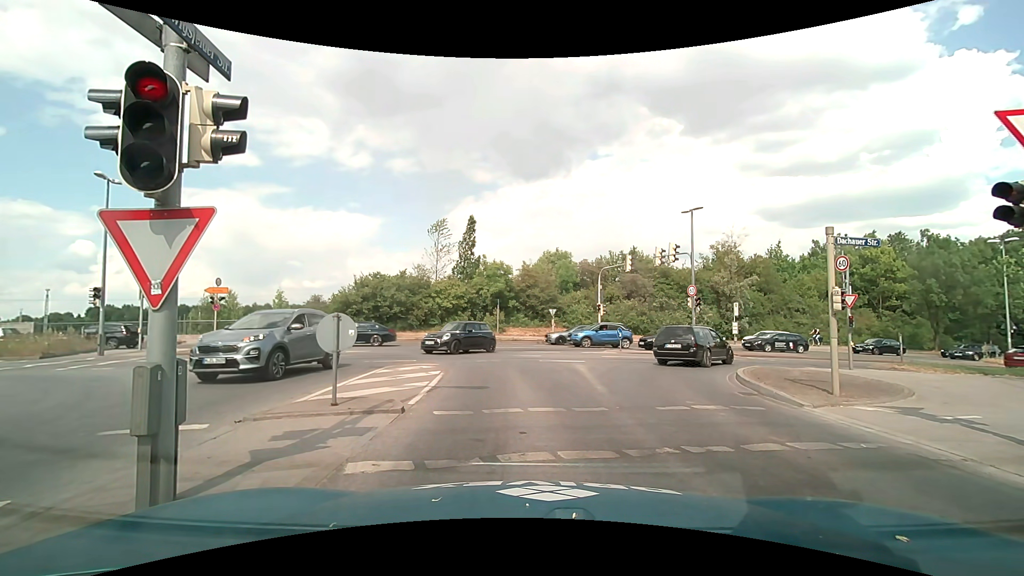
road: tertiary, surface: asphalt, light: Day
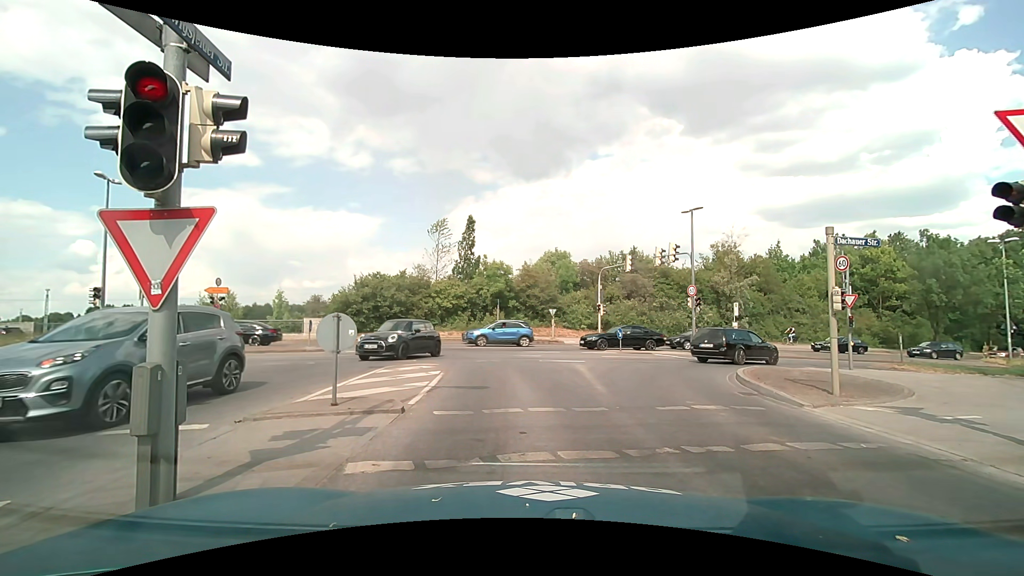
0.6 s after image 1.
(0.0, 0.0) m; 0°
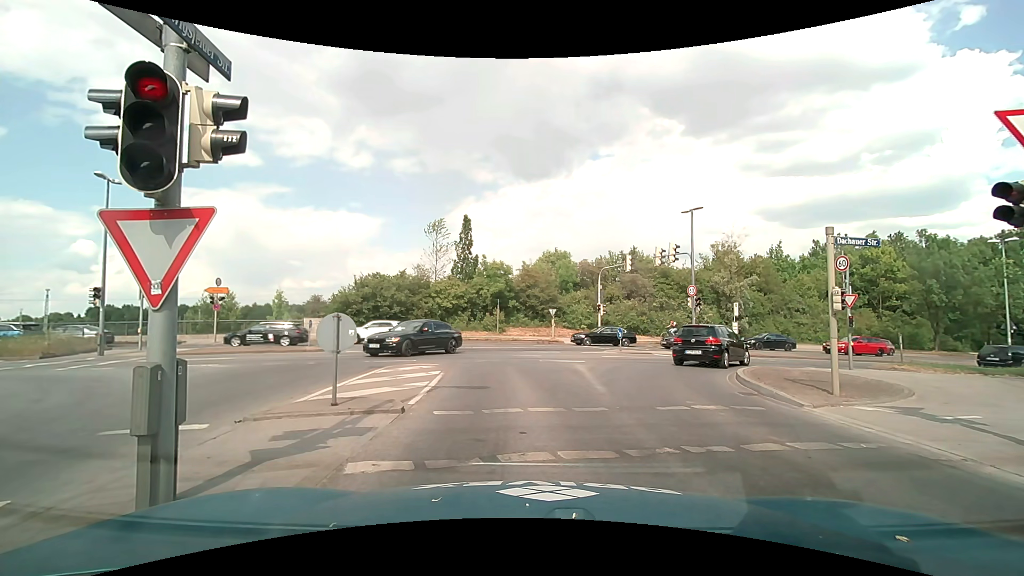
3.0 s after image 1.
(0.0, 0.0) m; 0°
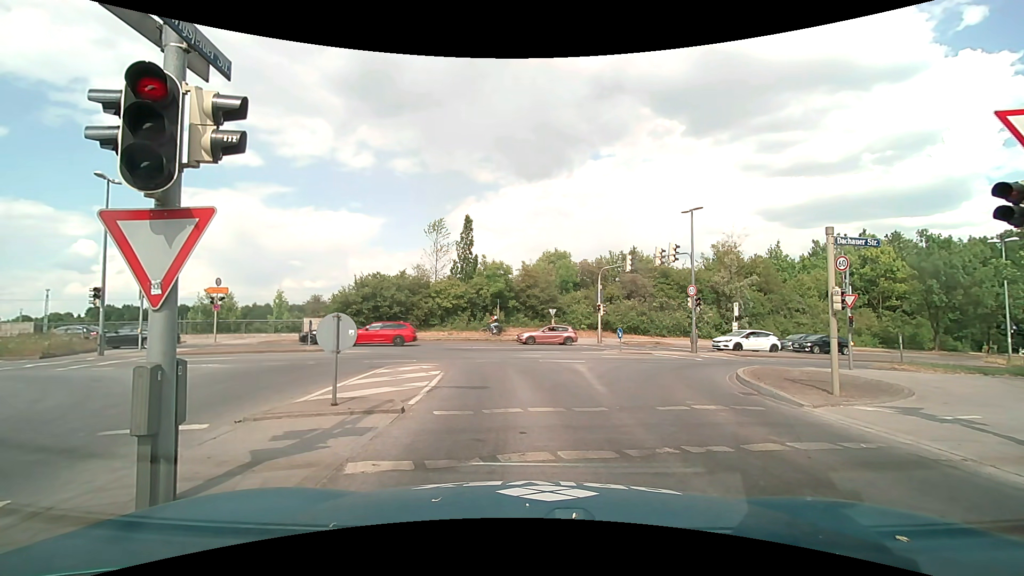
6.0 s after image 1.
(0.0, 0.0) m; 0°
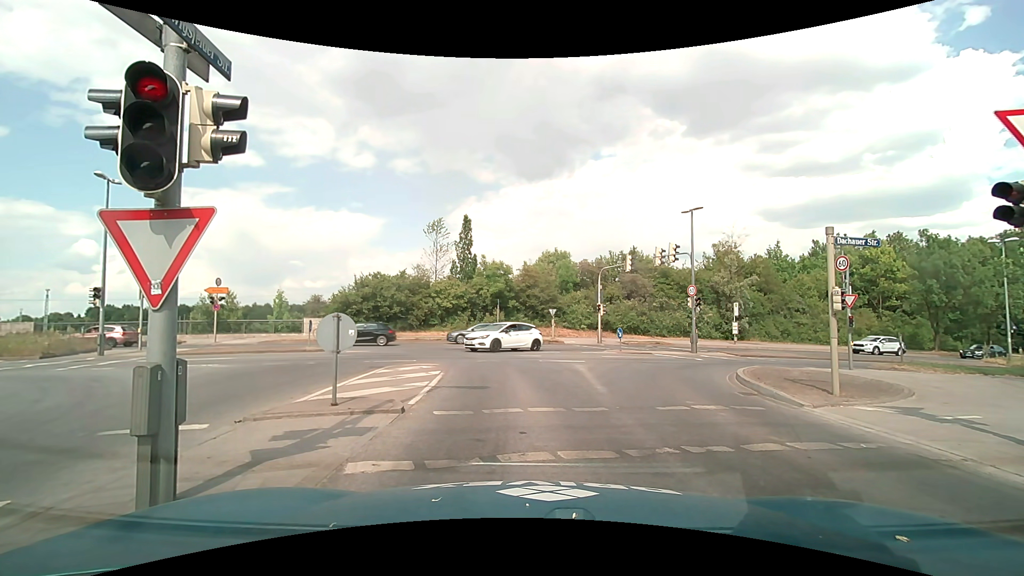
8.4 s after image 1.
(0.0, 0.0) m; 0°
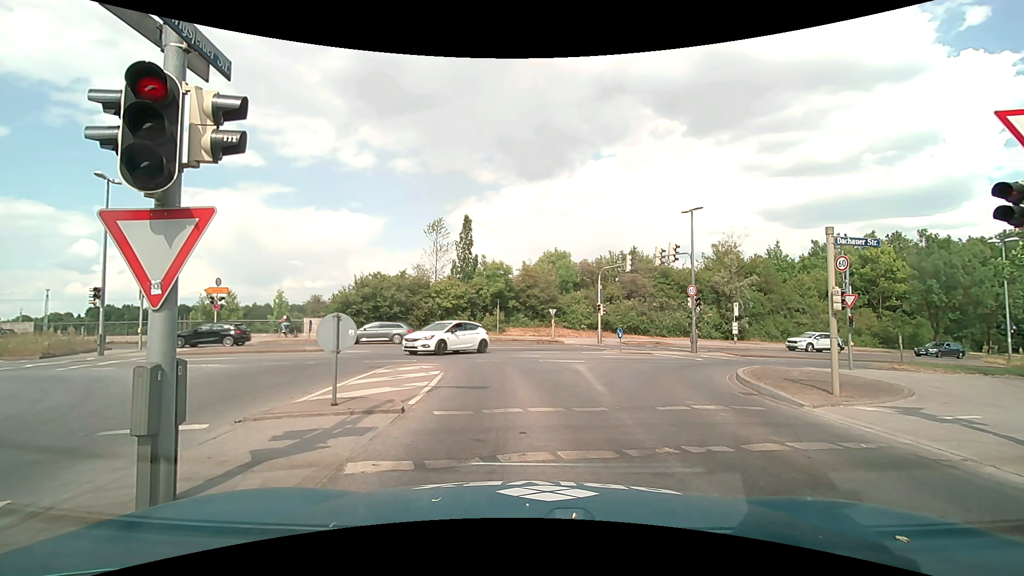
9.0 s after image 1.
(0.0, 0.0) m; 0°
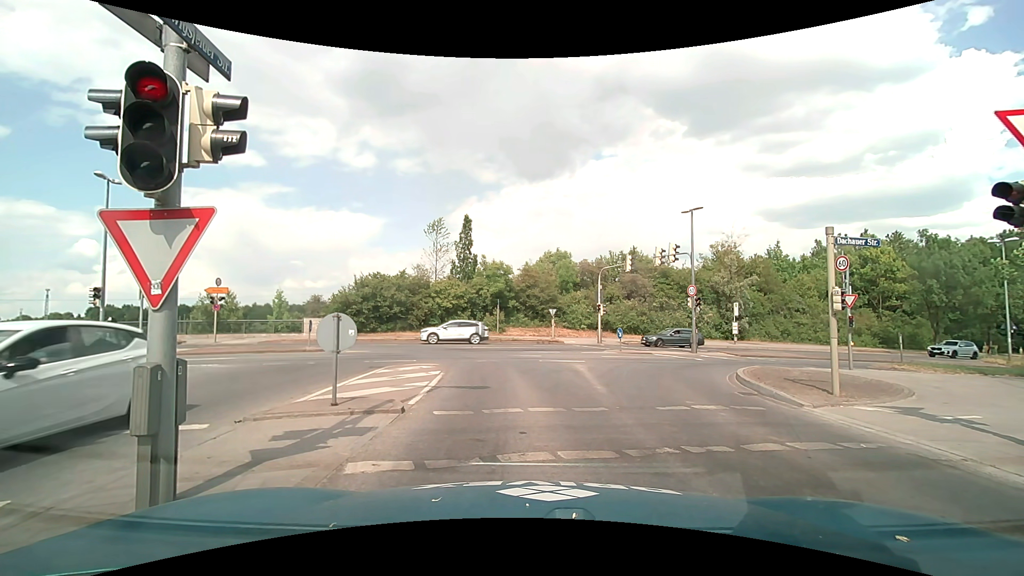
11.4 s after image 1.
(0.0, 0.0) m; 0°
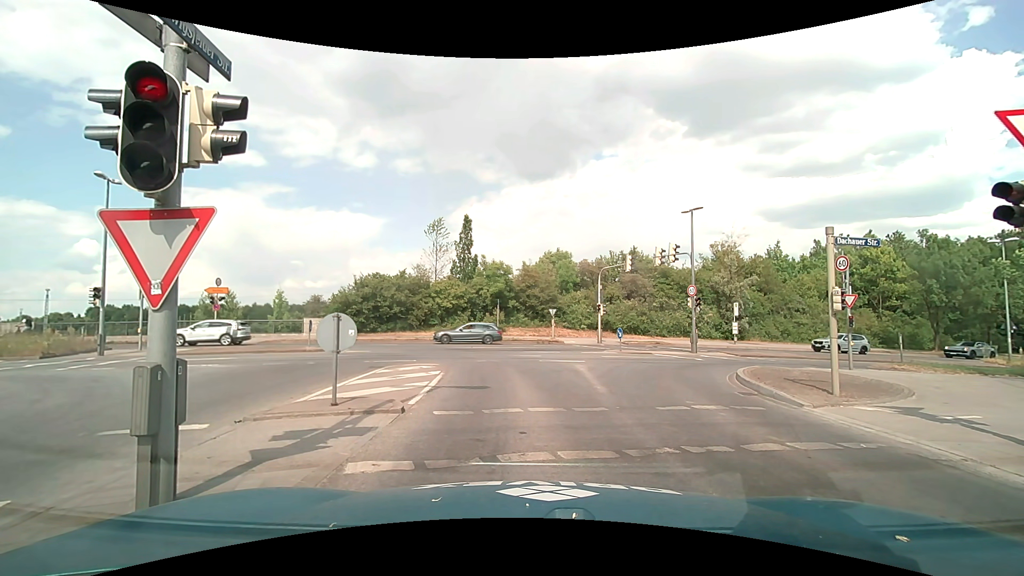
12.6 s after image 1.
(0.0, 0.0) m; 0°
(0, +10) (-1, +20) (-6, +28) (-15, +33) (-25, +33) (-35, +33) (-45, +32) (-55, +32) (-65, +32) (-75, +32) m
